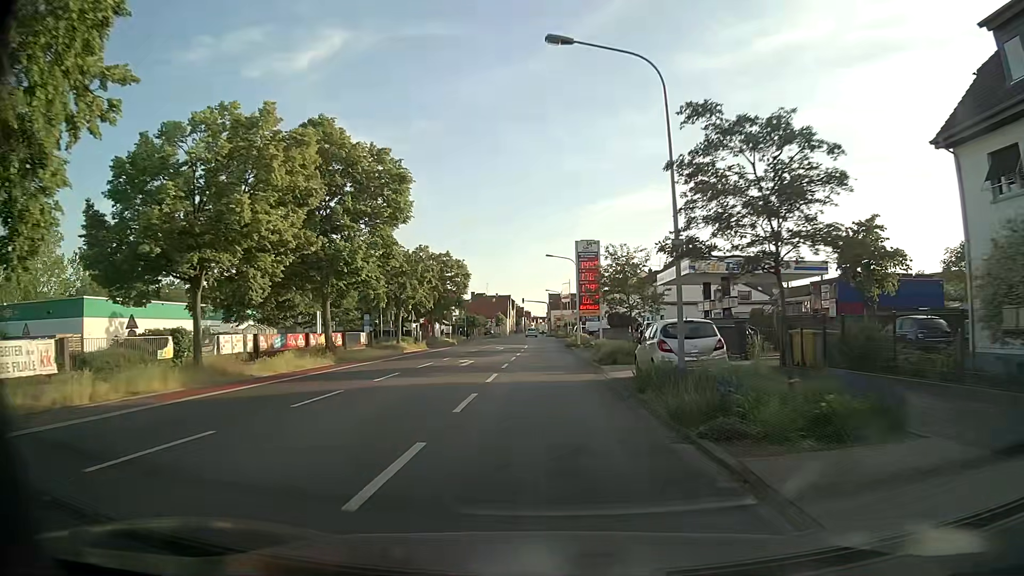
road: tertiary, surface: asphalt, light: Day
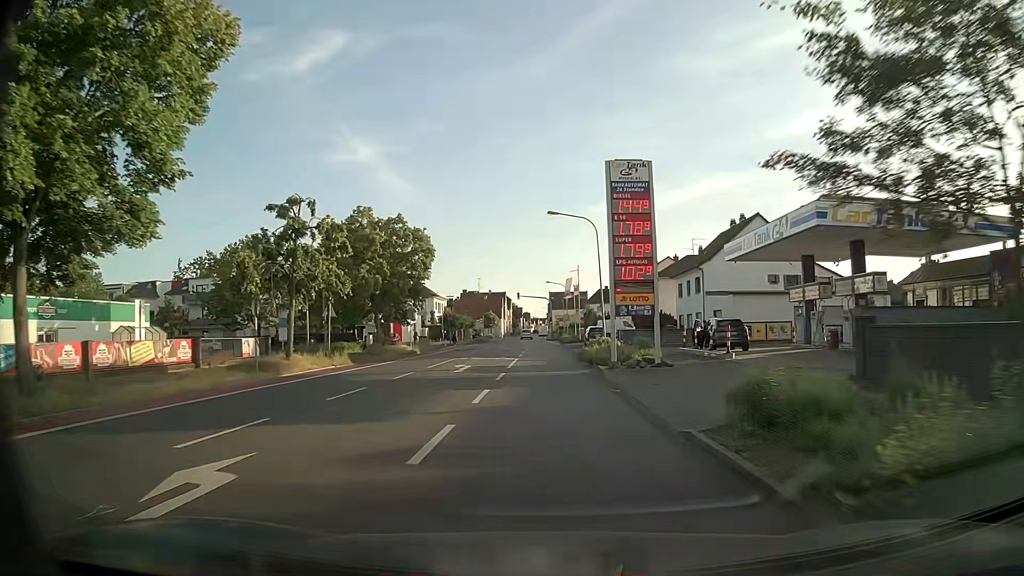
(0.0, +22.0) m; 0°
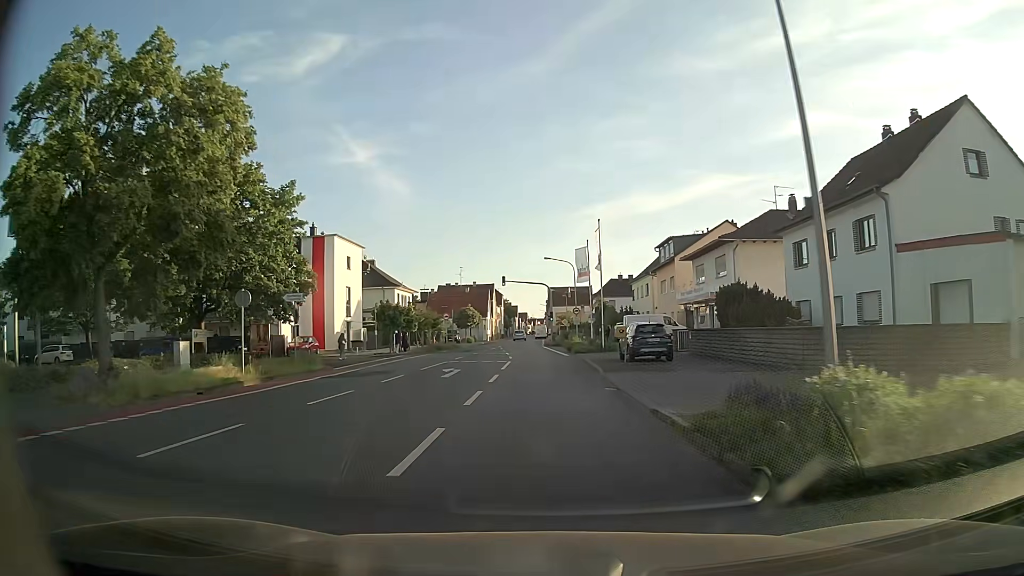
(+0.2, +29.1) m; 0°
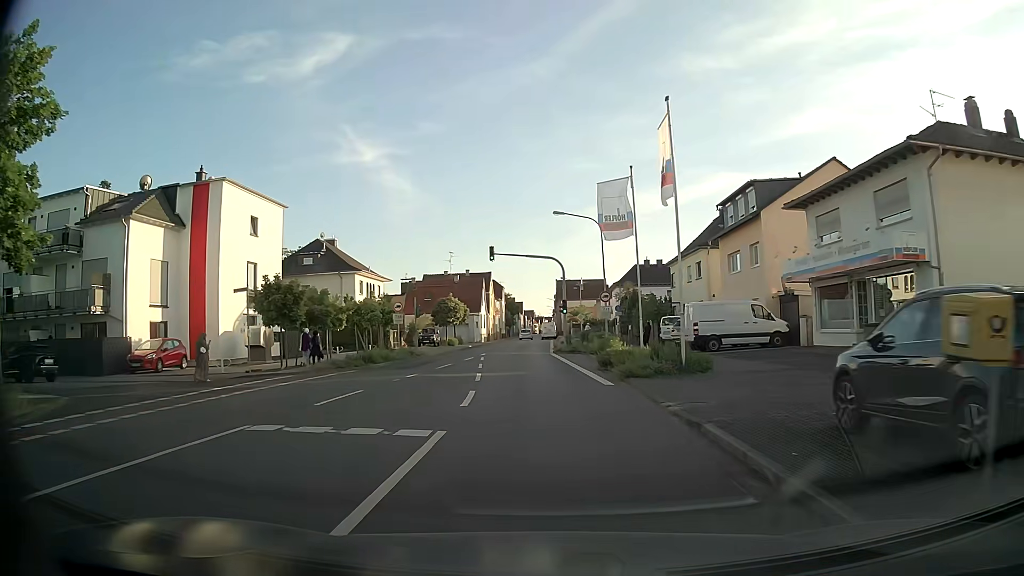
(0.0, +21.4) m; -1°
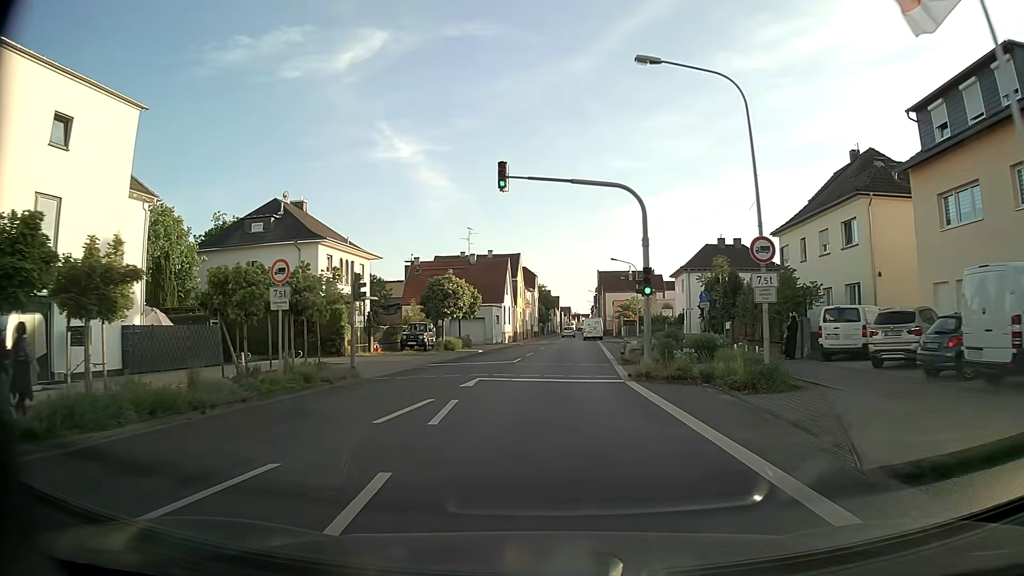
(-0.6, +20.7) m; -3°
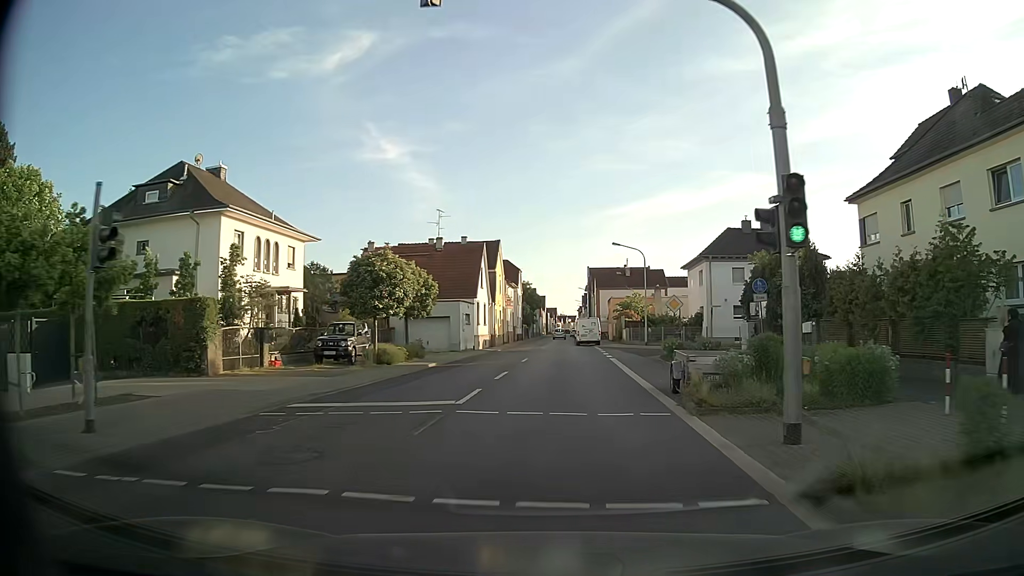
(+0.1, +12.9) m; +1°
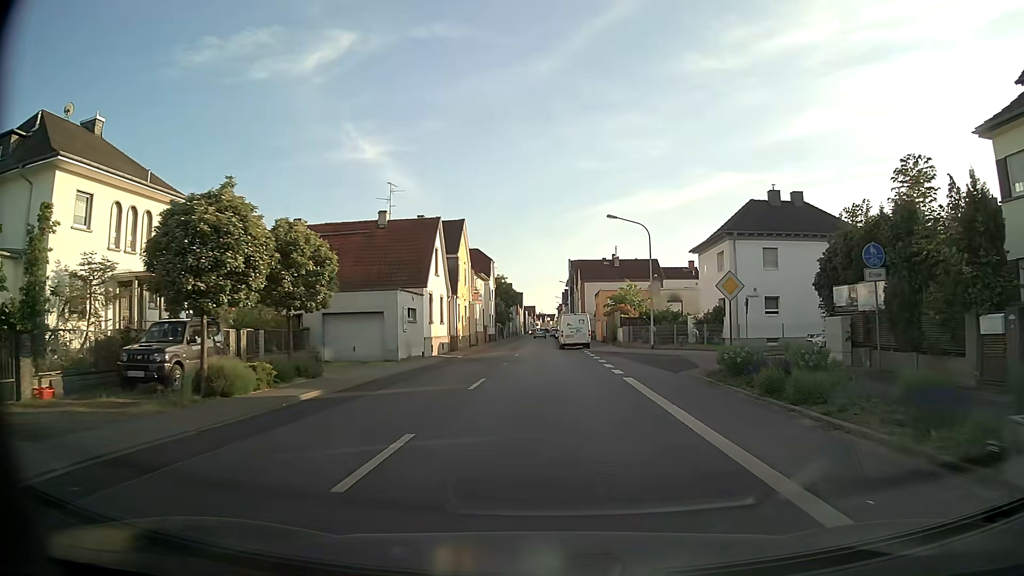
(+0.3, +12.0) m; +2°
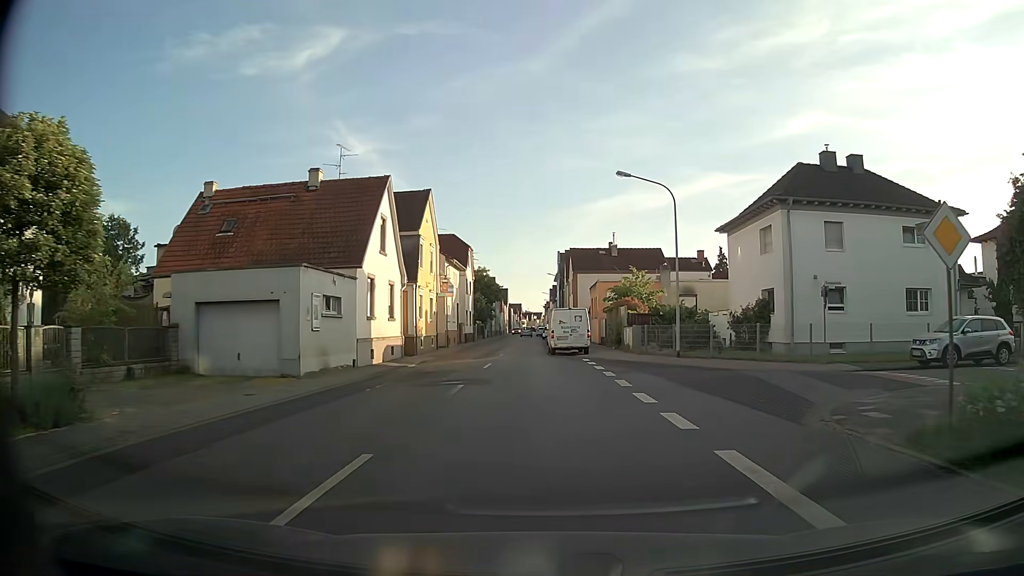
(0.0, +10.4) m; +1°
